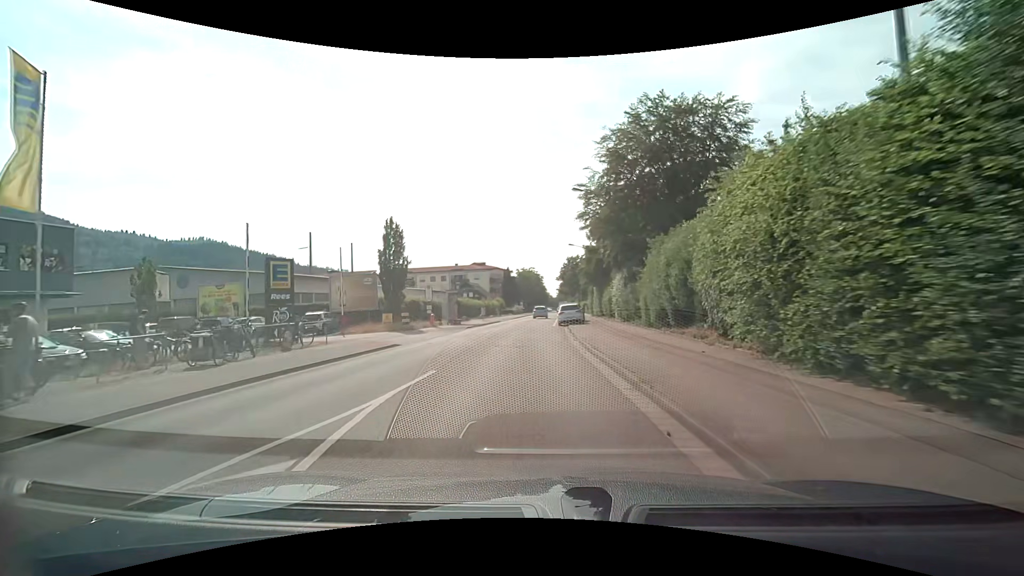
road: tertiary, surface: asphalt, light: Day
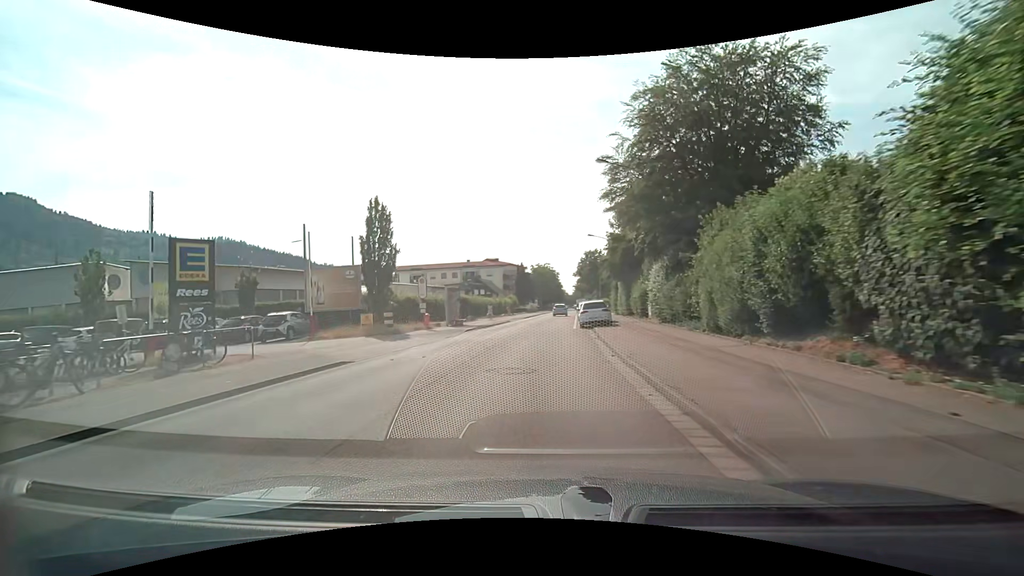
(-0.1, +6.7) m; -2°
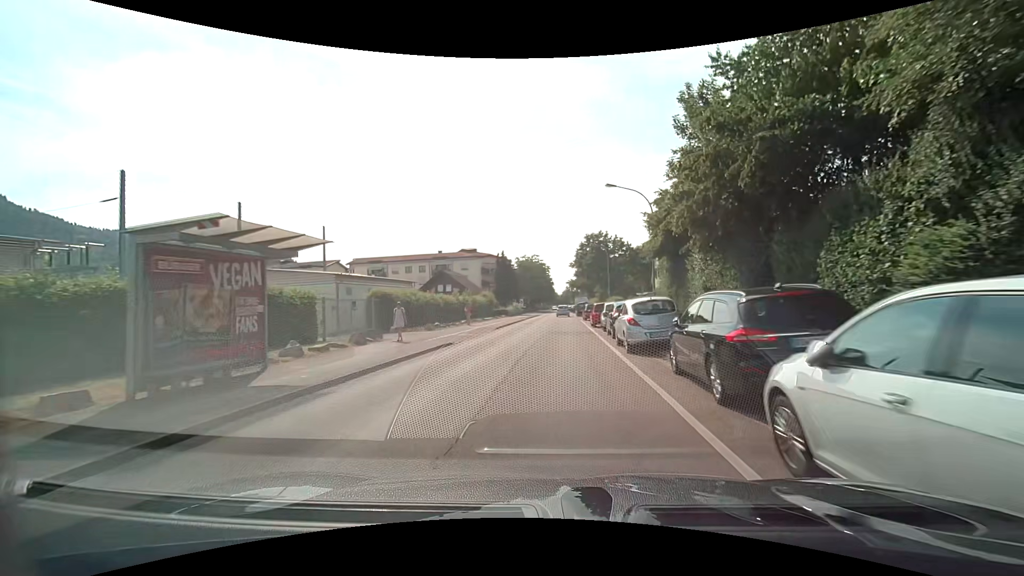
(-0.2, +26.2) m; 0°
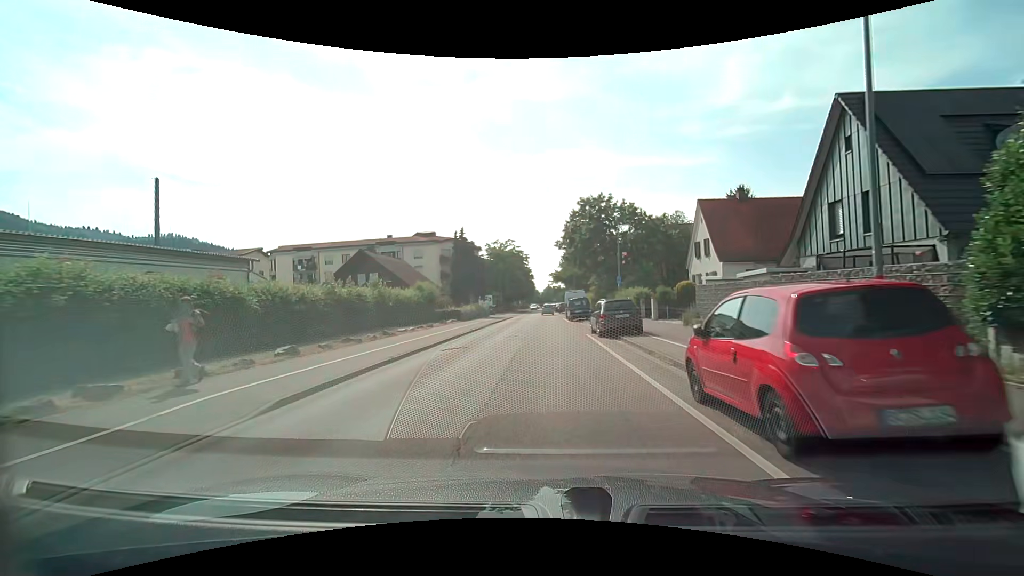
(+0.7, +25.7) m; +3°
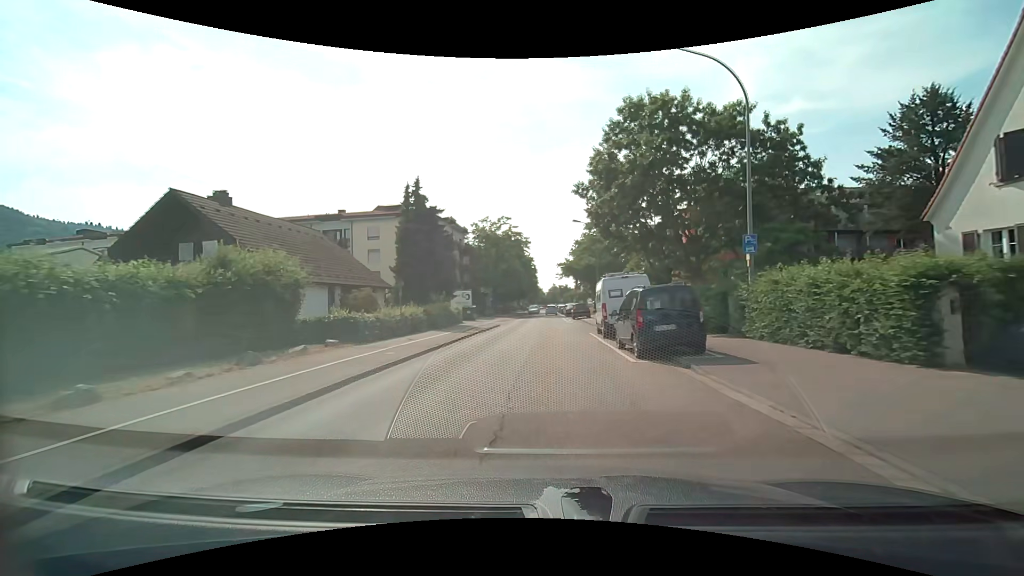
(-0.2, +26.1) m; 0°
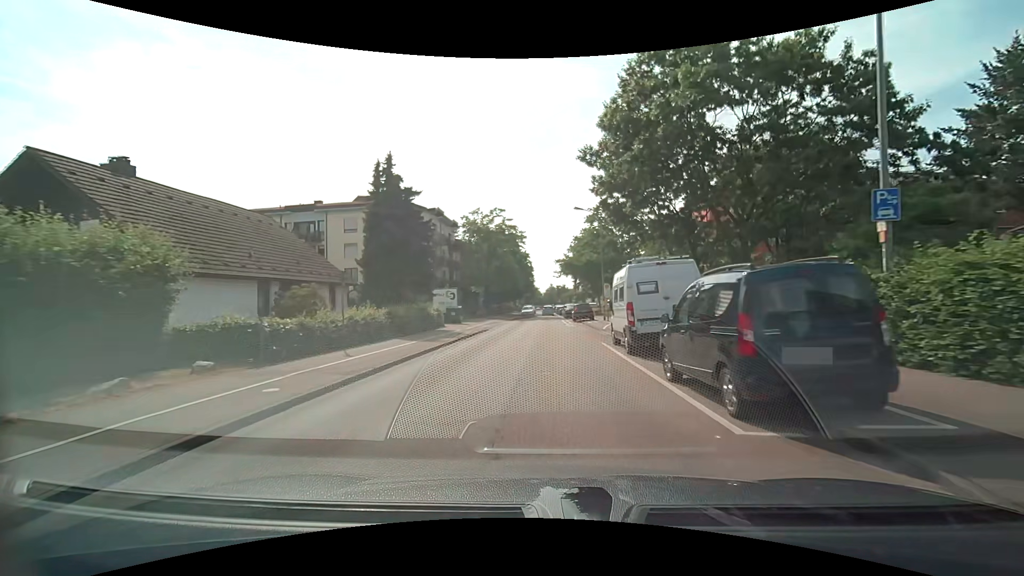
(0.0, +6.6) m; 0°
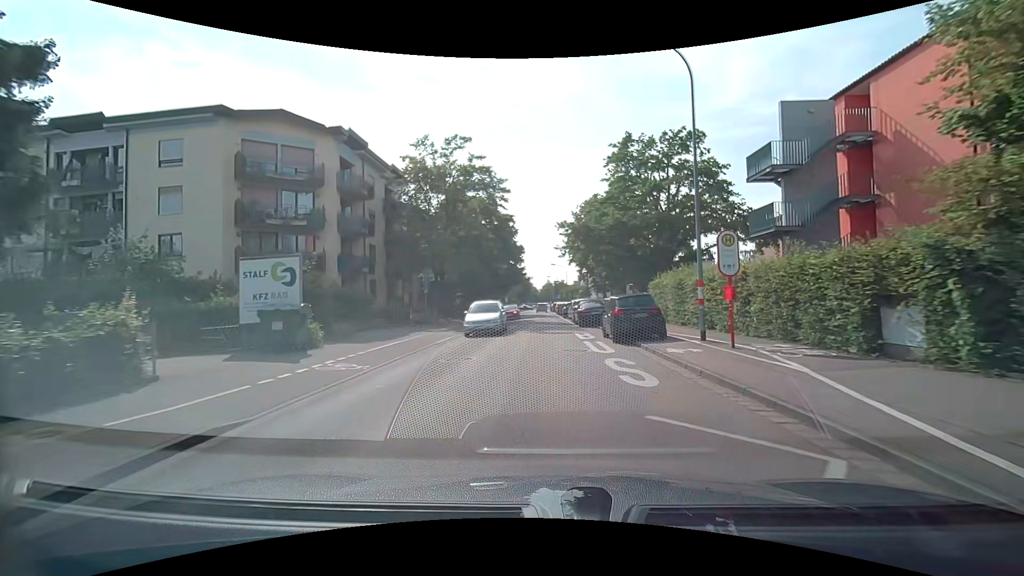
(0.0, +27.0) m; 0°
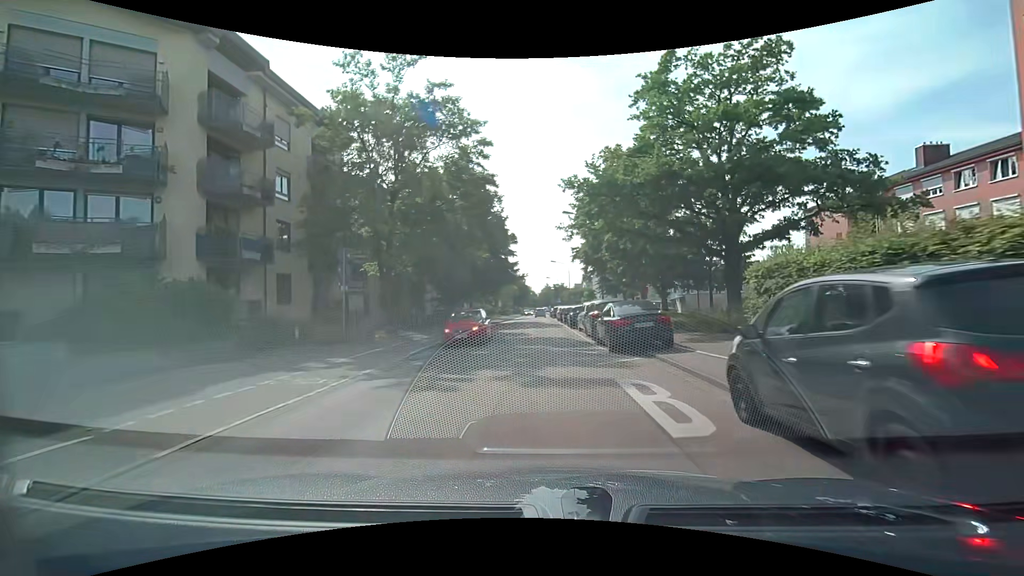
(+0.1, +13.8) m; +1°
(0, +10) (0, +20) (0, +30) (0, +40) (-1, +50) (-1, +60) (-1, +70) (-1, +80) (-1, +90) (-1, +100) m
